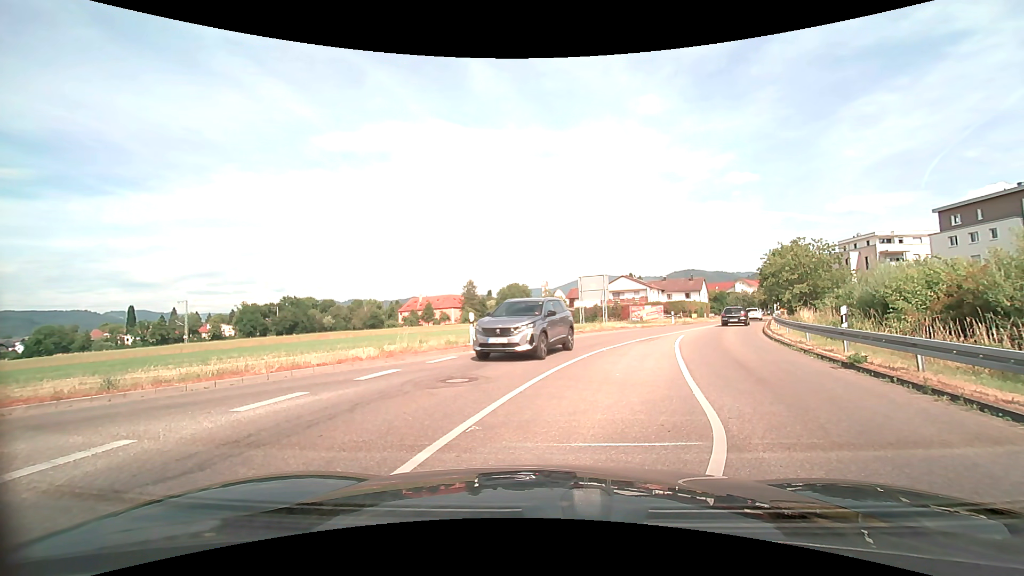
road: tertiary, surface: asphalt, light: Day
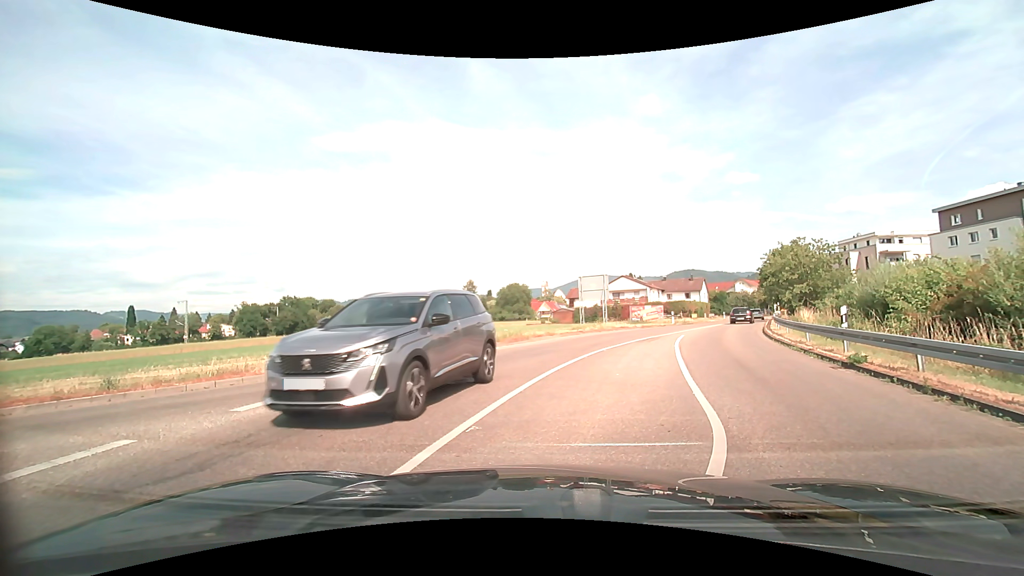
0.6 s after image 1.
(0.0, 0.0) m; 0°
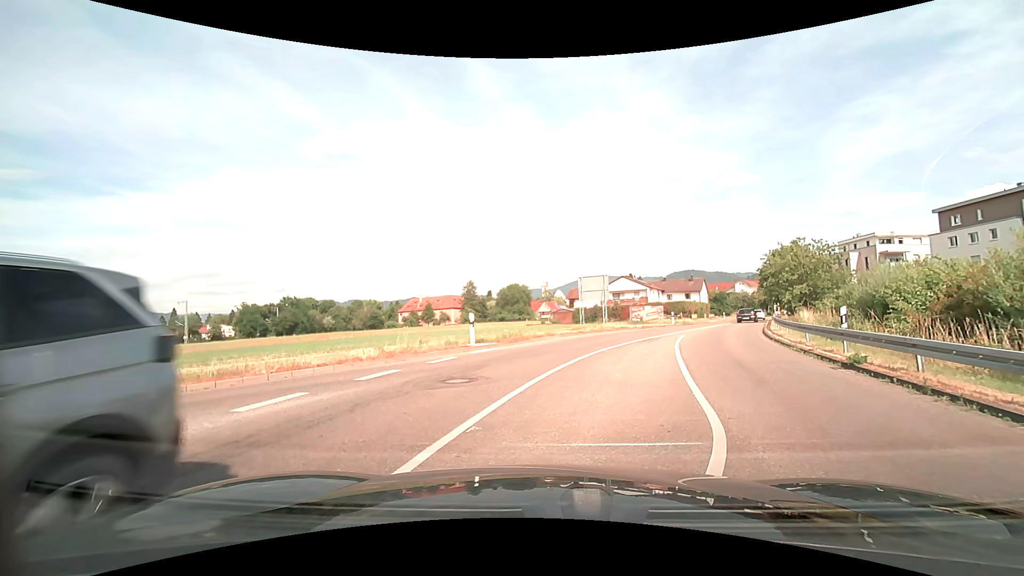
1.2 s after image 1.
(0.0, 0.0) m; 0°
